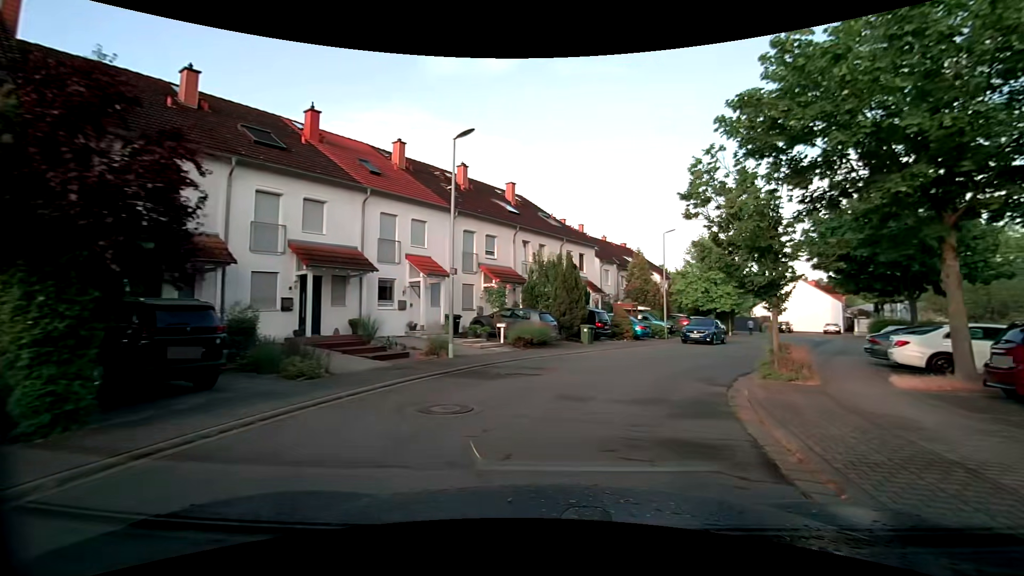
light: Day
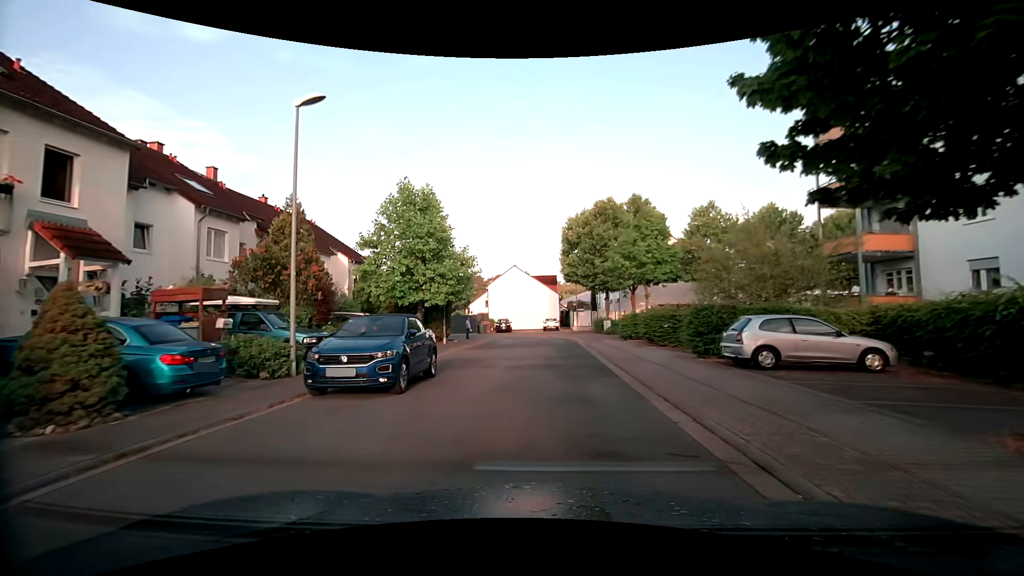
(+6.1, +19.8) m; +32°
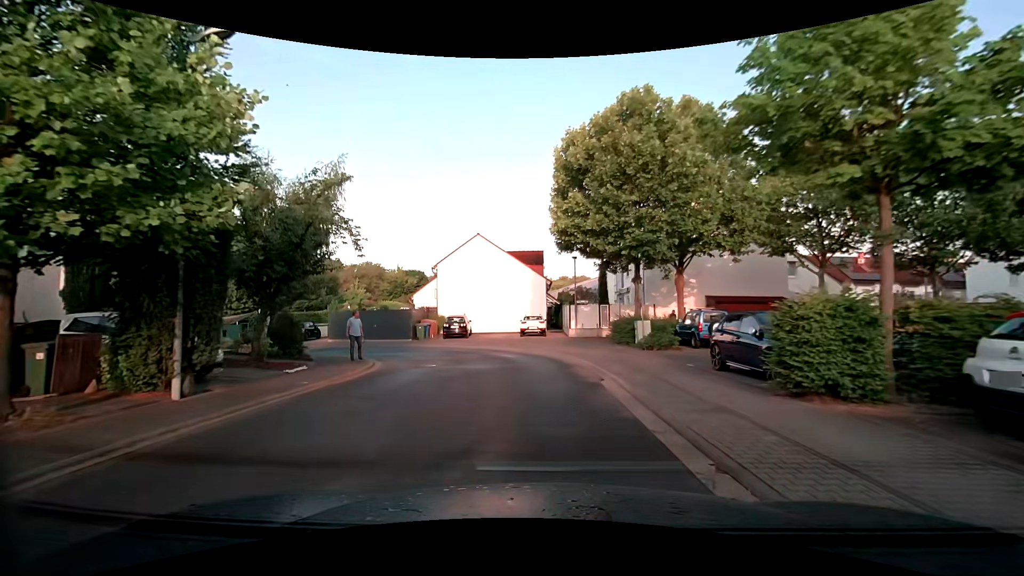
(+0.2, +21.5) m; +1°
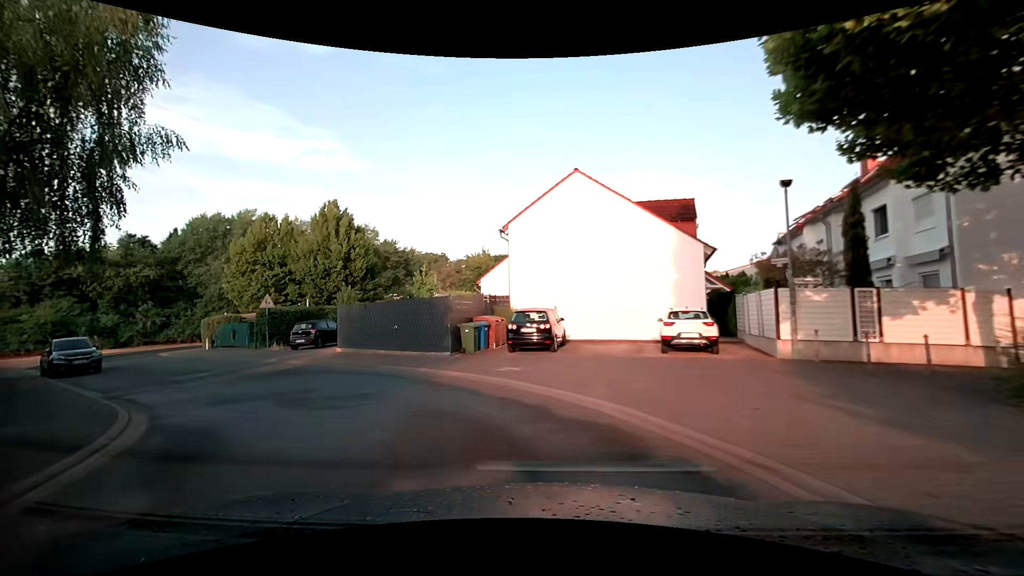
(-0.9, +16.5) m; -13°
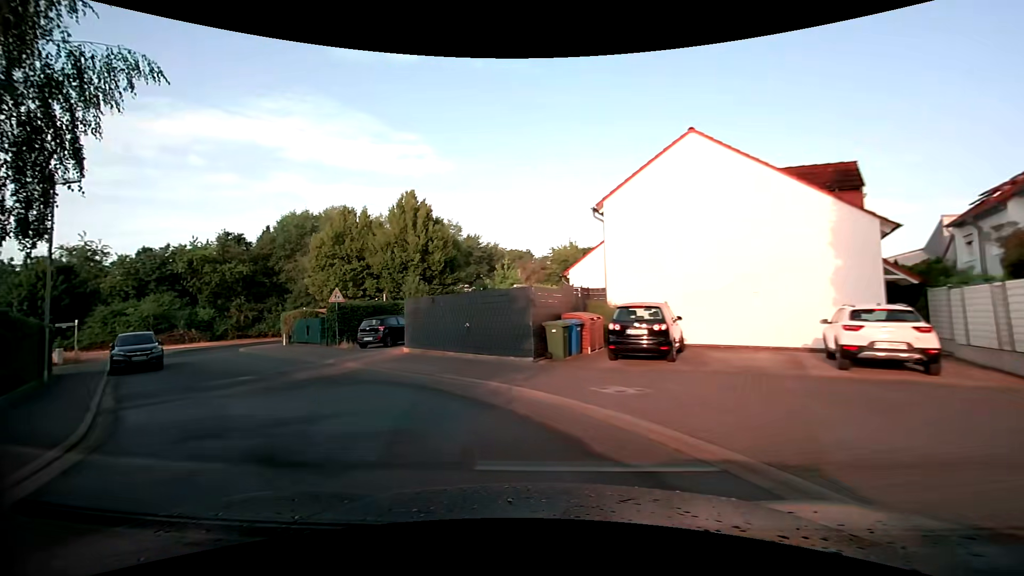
(-0.3, +4.0) m; -10°
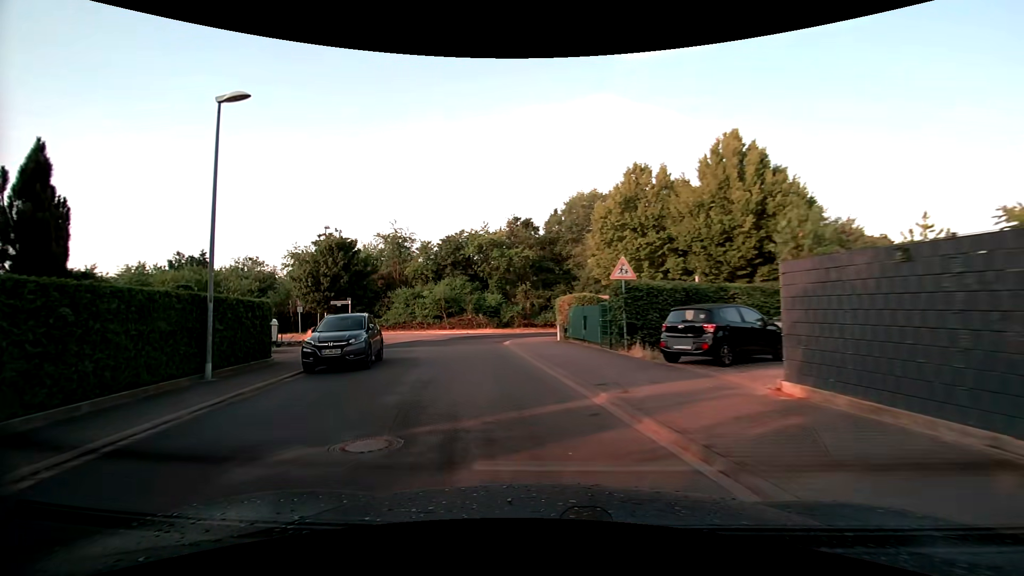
(-3.1, +11.2) m; -32°
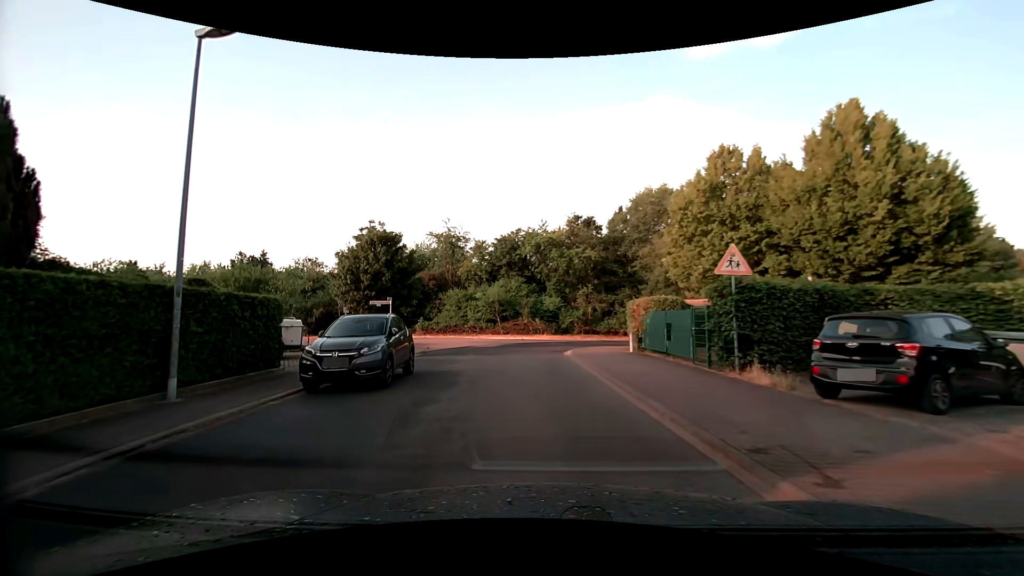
(-0.3, +3.8) m; -7°
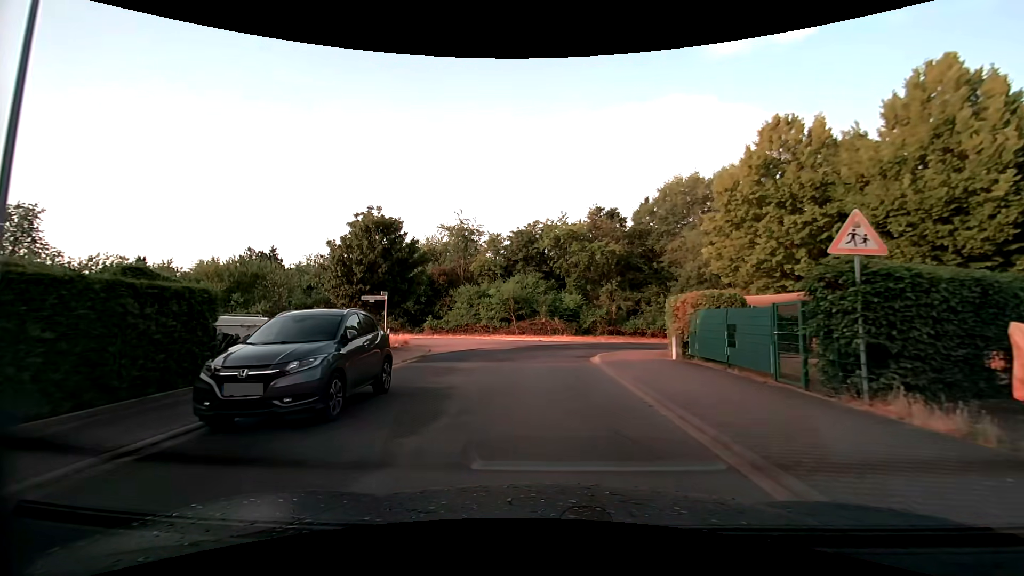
(-0.1, +3.8) m; -3°
(0, +10) (0, +20) (+5, +29) (+14, +33) (+24, +33) (+34, +33) (+44, +33) (+53, +31) (+60, +23) (+64, +15) m
